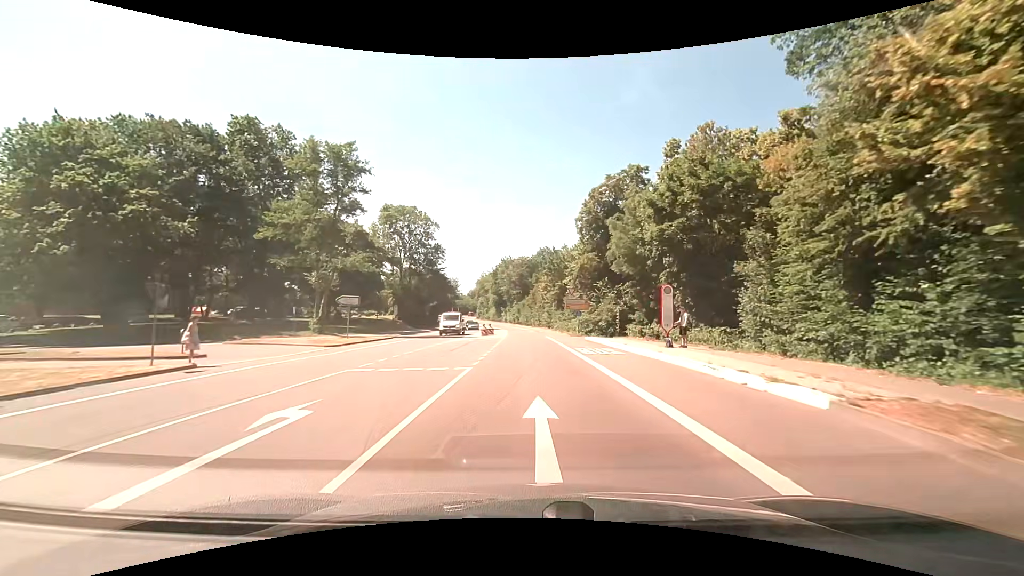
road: secondary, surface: asphalt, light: Day
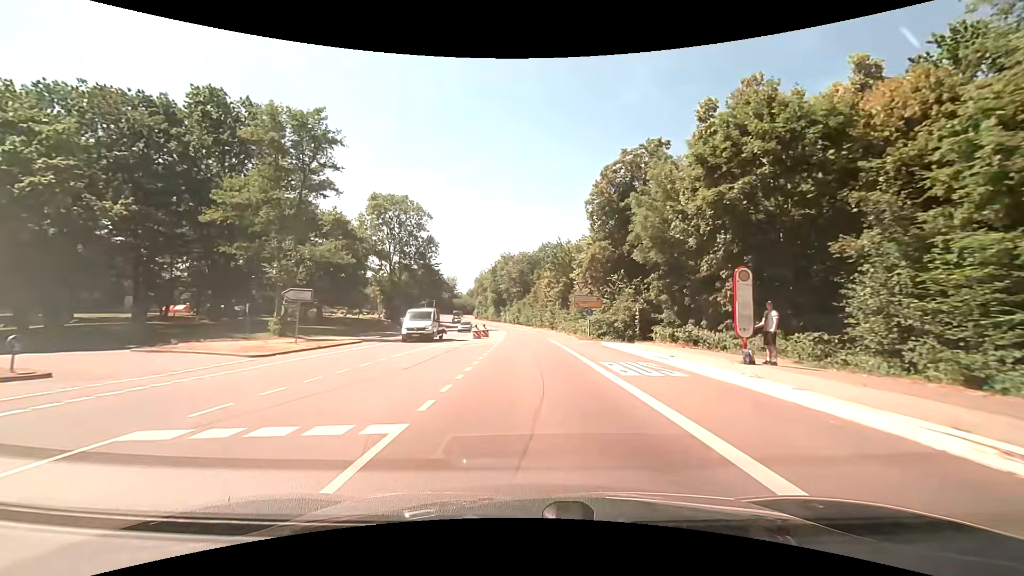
(0.0, +7.8) m; 0°
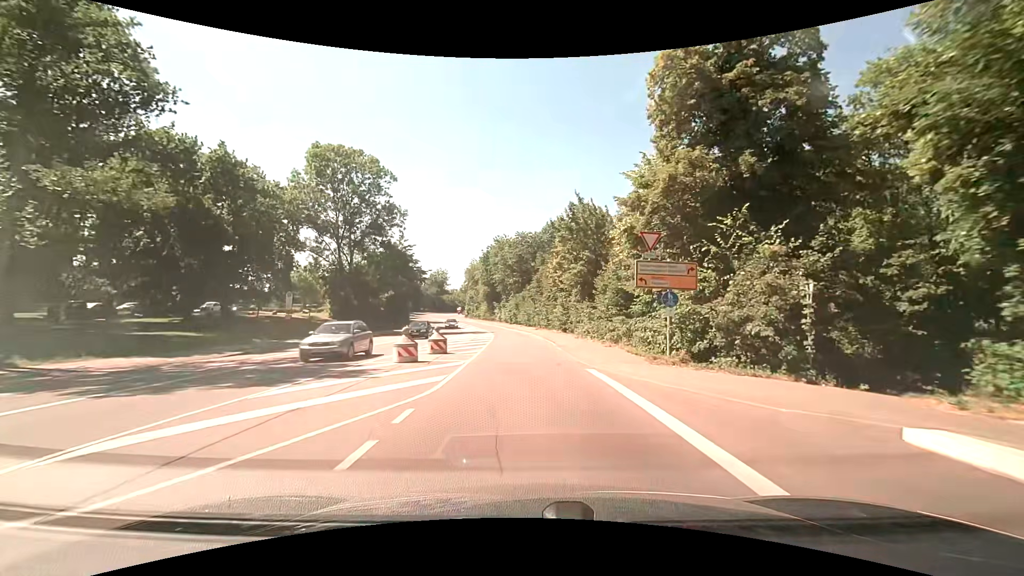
(0.0, +23.0) m; 0°
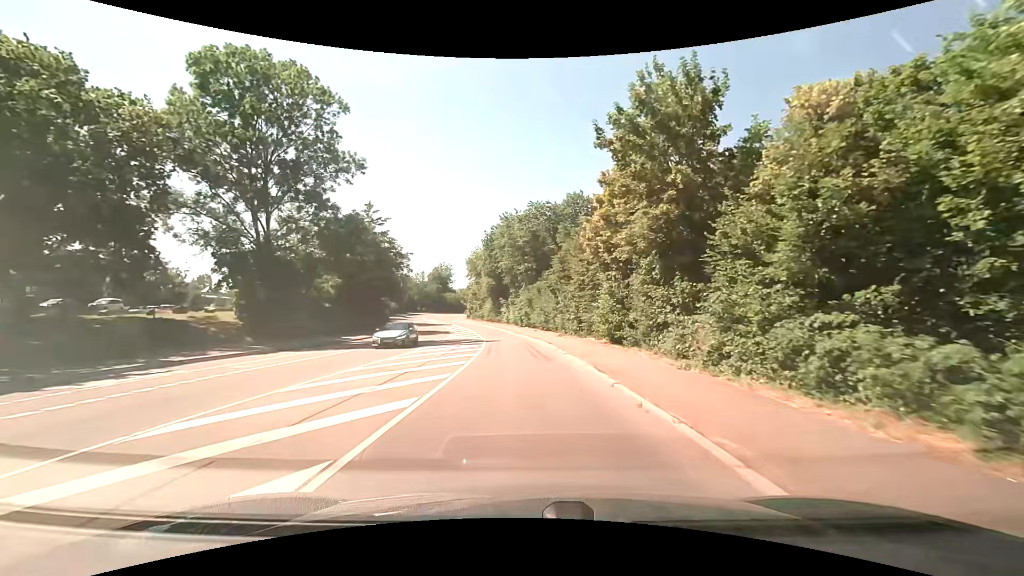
(-0.3, +22.1) m; -2°
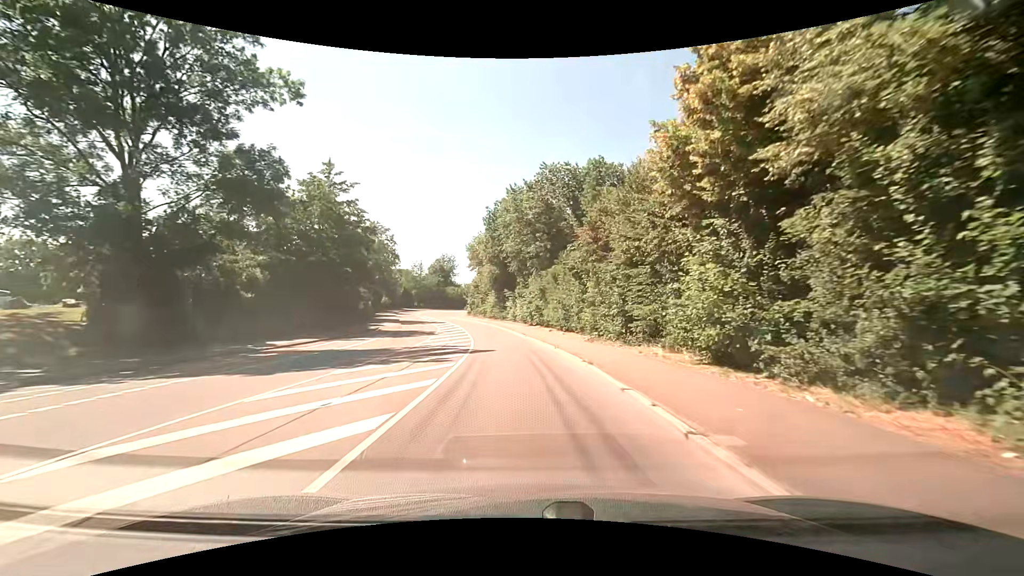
(-0.1, +14.0) m; -1°
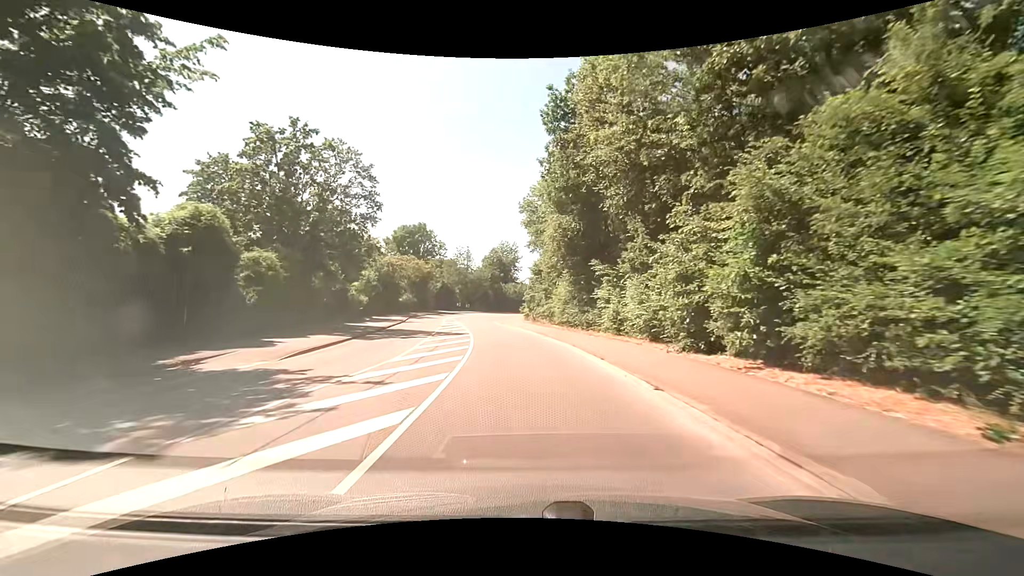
(-2.0, +32.6) m; -8°
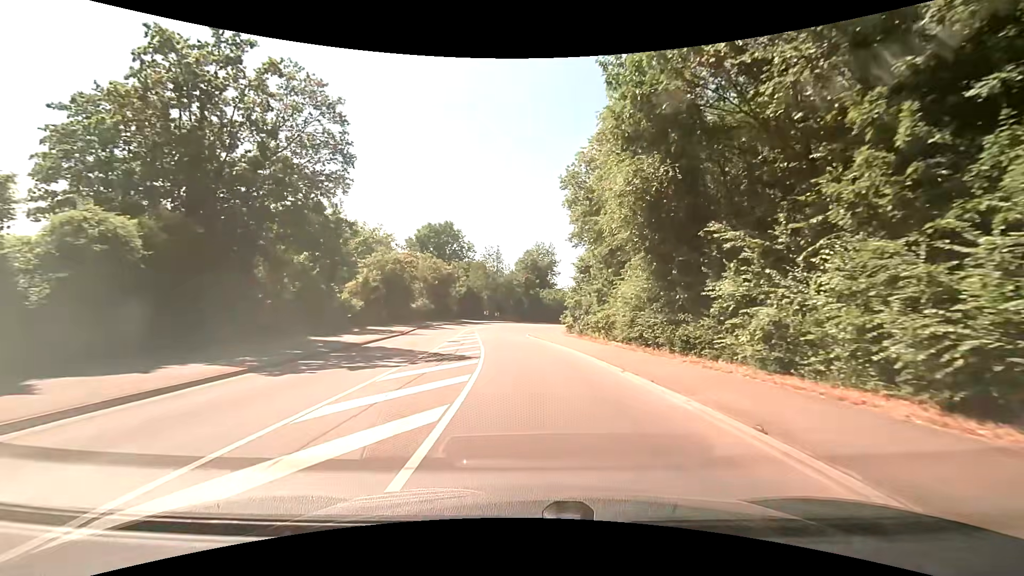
(-0.4, +12.0) m; -4°
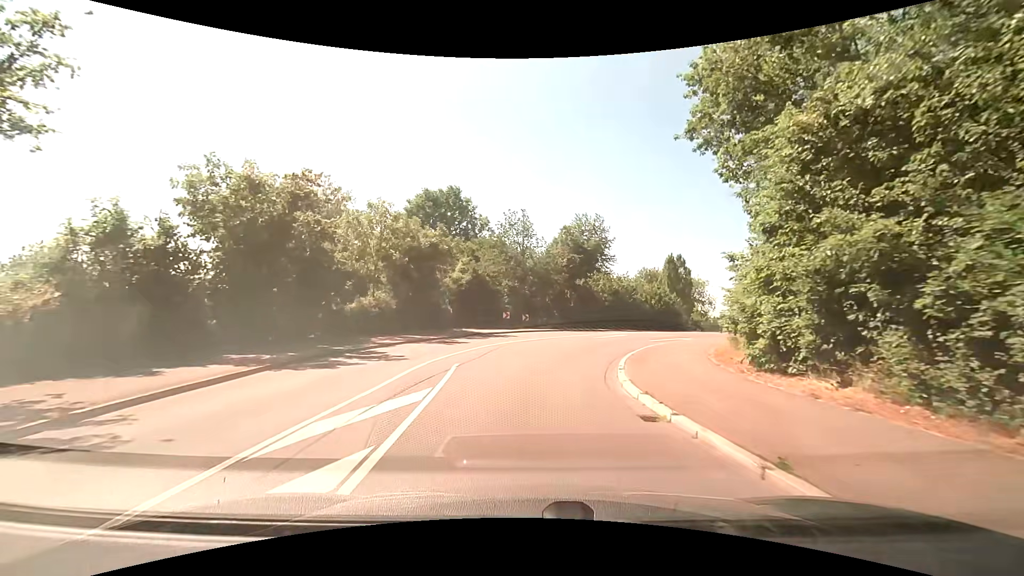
(-1.1, +27.7) m; -3°
(0, +10) (+1, +20) (+3, +30) (+9, +38) (+17, +44) (+26, +47) (+35, +51) (+41, +59) (+42, +69) (+42, +79) m
